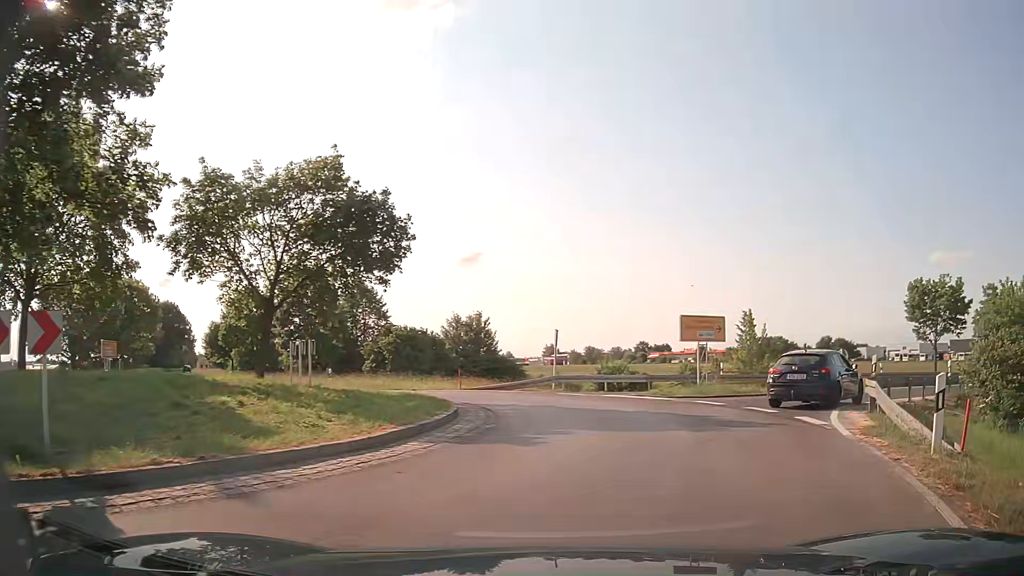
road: secondary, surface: asphalt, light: Day
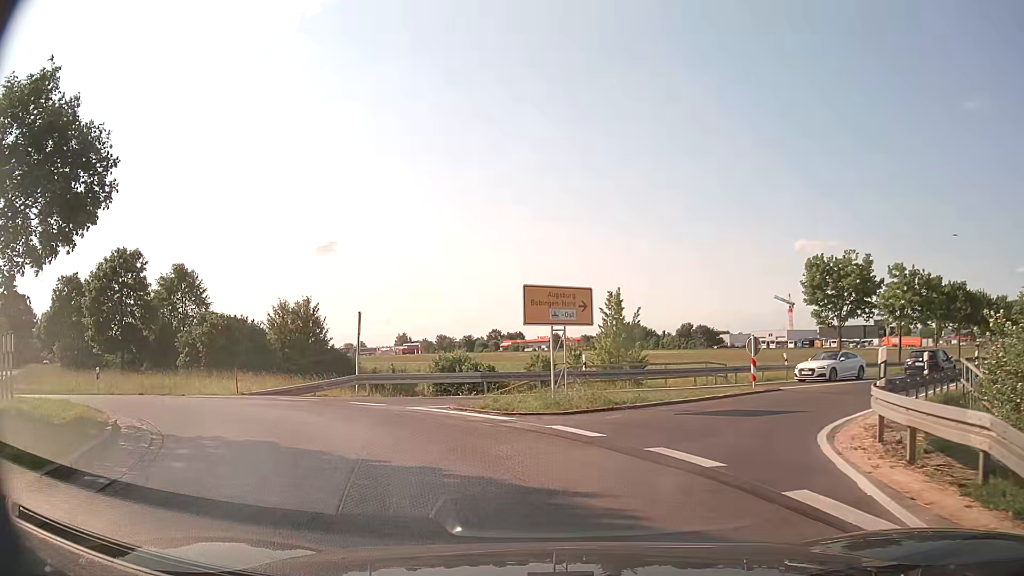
(+1.6, +8.1) m; +14°
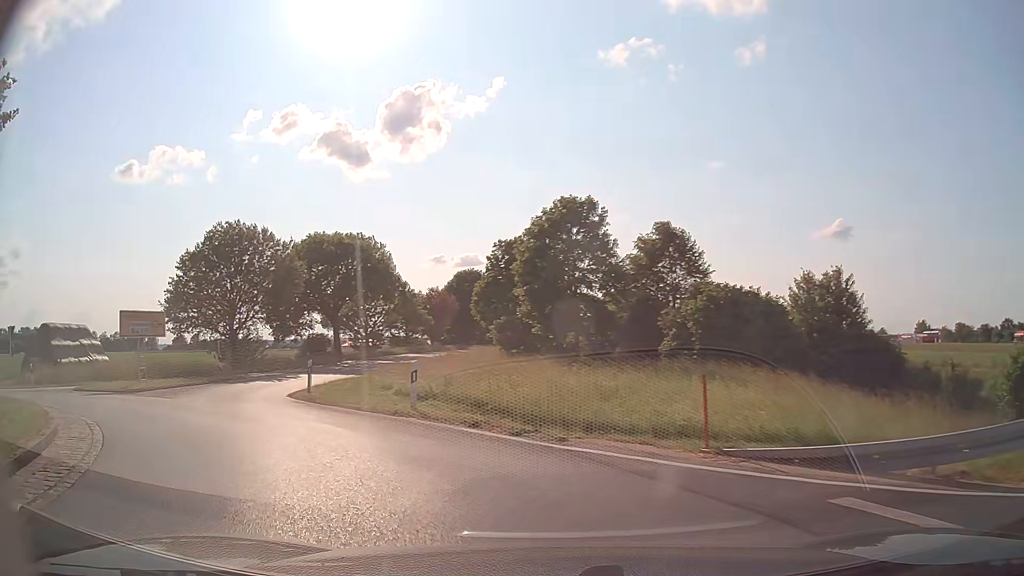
(-4.8, +14.3) m; -44°
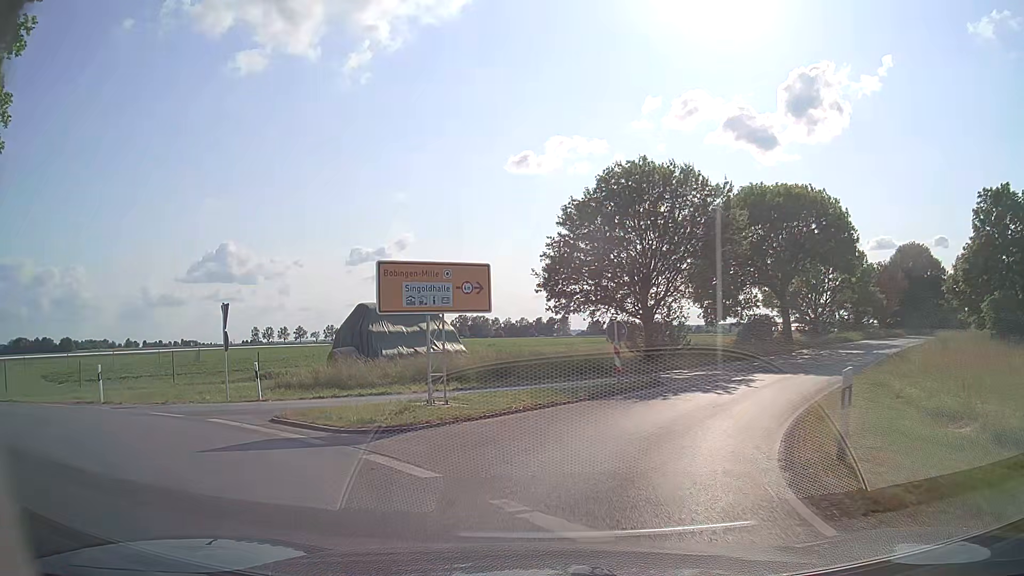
(-4.9, +13.3) m; -35°
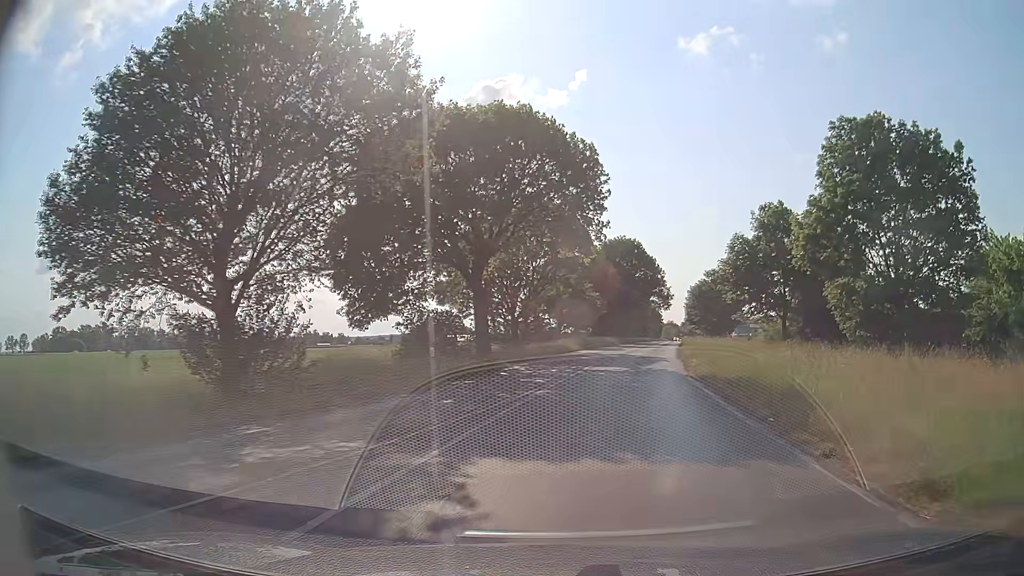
(+3.6, +17.5) m; +27°
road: tertiary
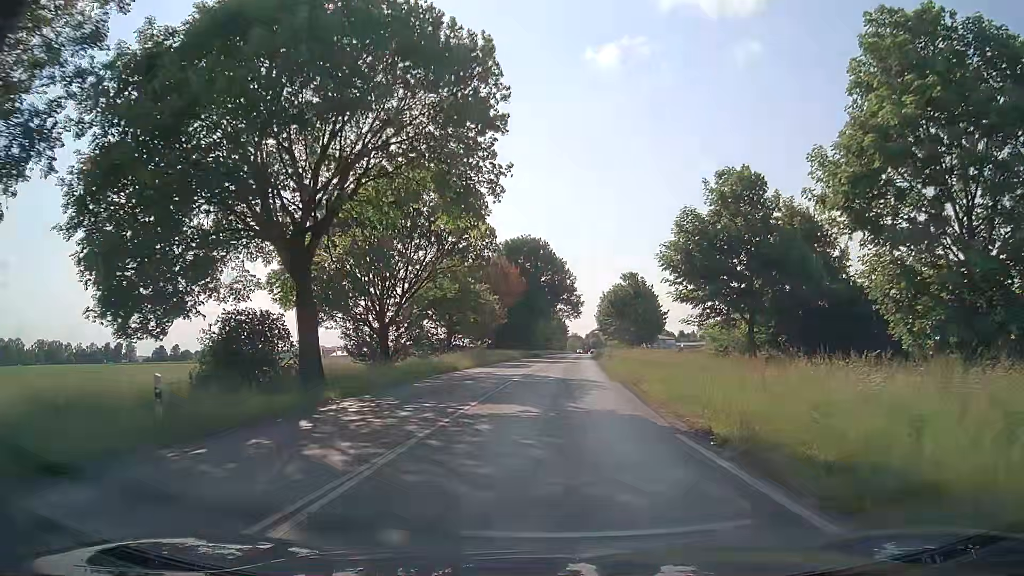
(+0.9, +11.4) m; +9°
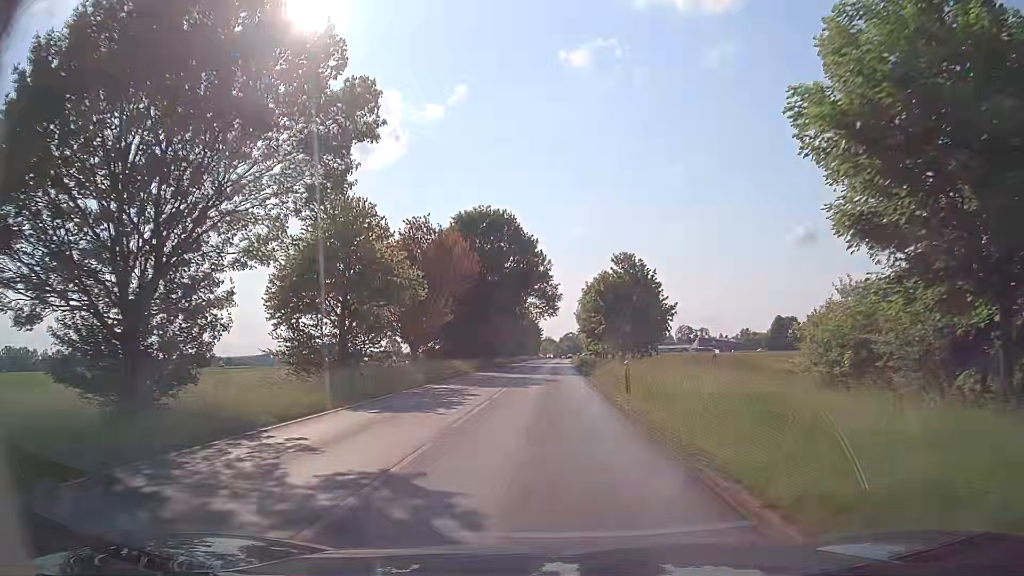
(+0.5, +20.0) m; +2°
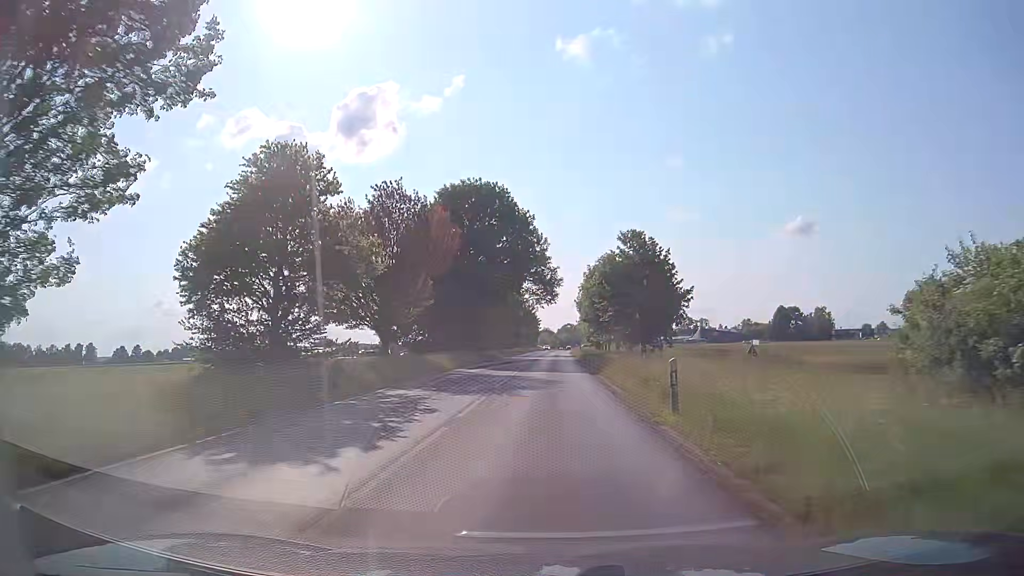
(+0.1, +7.3) m; 0°
(0, +10) (0, +20) (0, +30) (+1, +40) (+1, +50) (+1, +60) (+2, +70) (+2, +80) (+2, +90) (+3, +100) m
